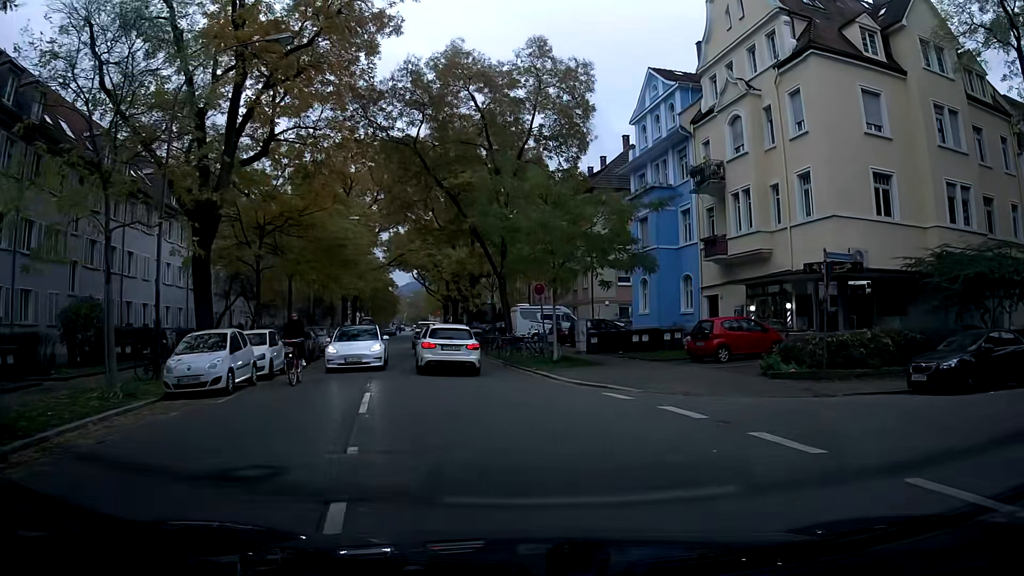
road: tertiary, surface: asphalt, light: Day
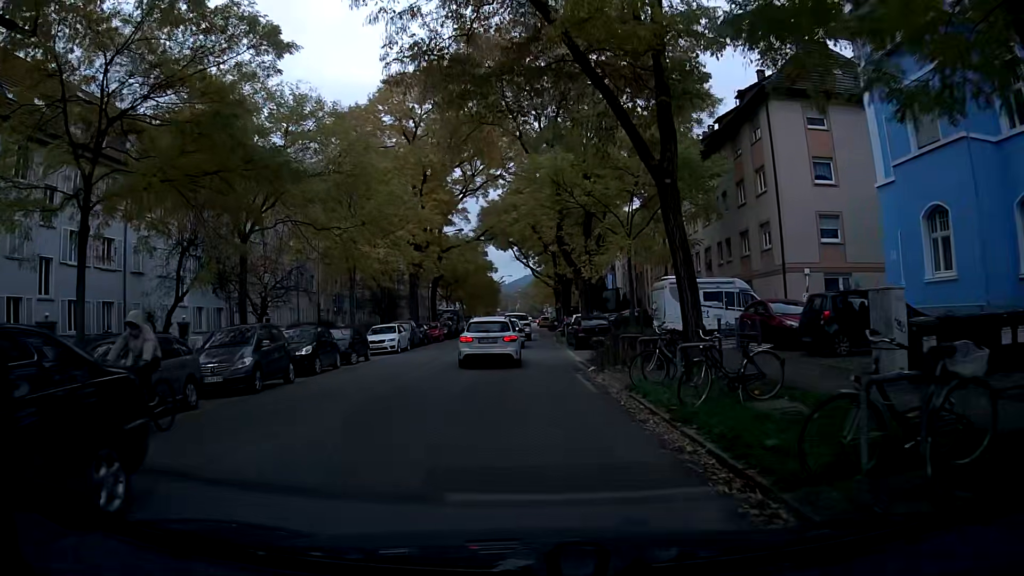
(-1.5, +20.6) m; -8°
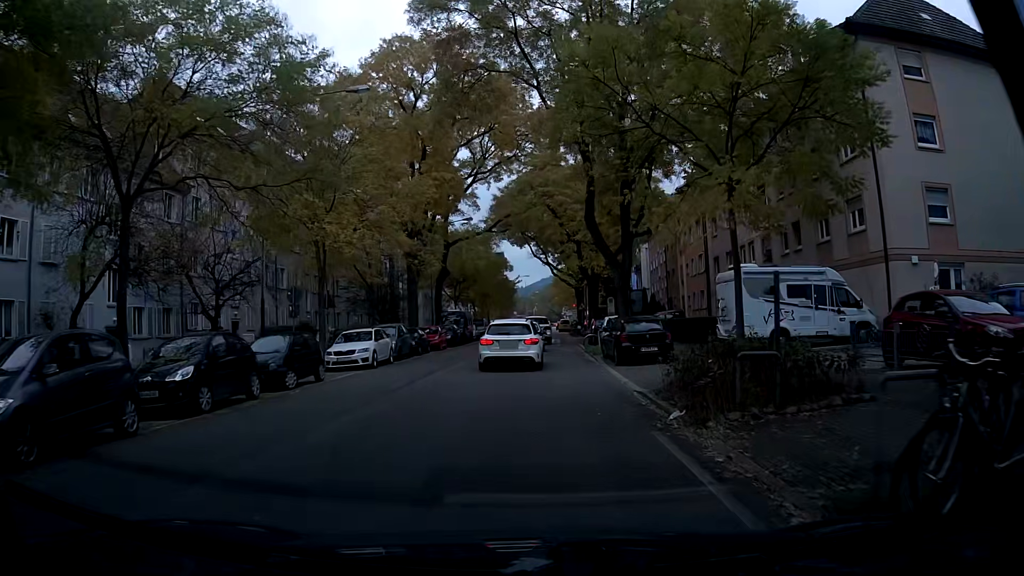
(-0.2, +8.4) m; -4°
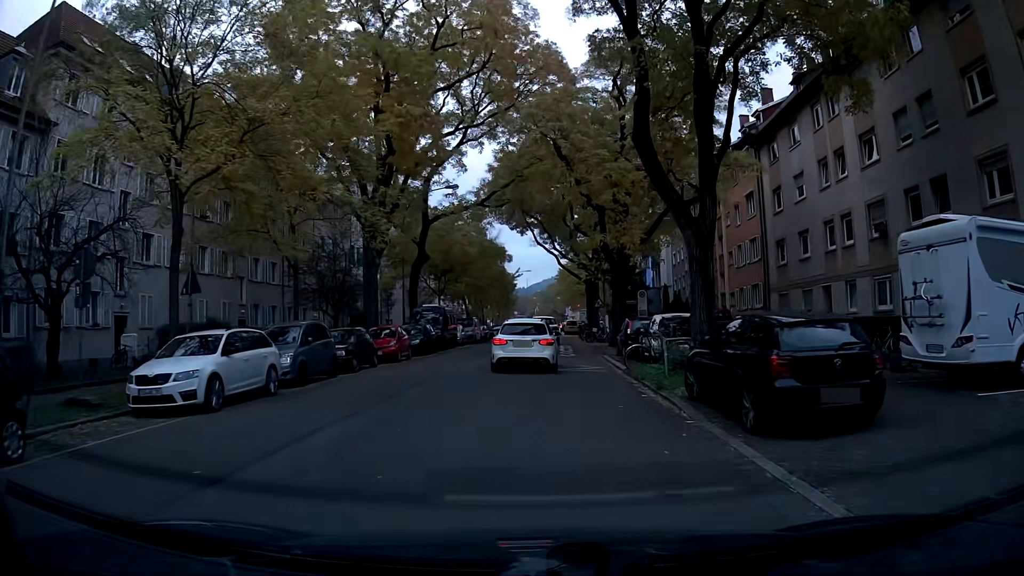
(+0.1, +12.7) m; +1°
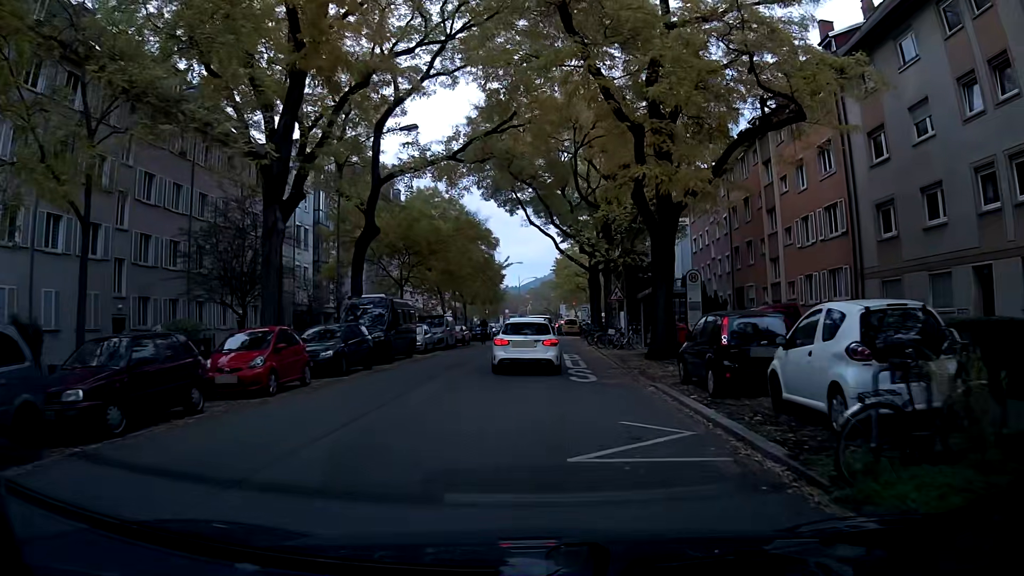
(0.0, +12.5) m; +1°
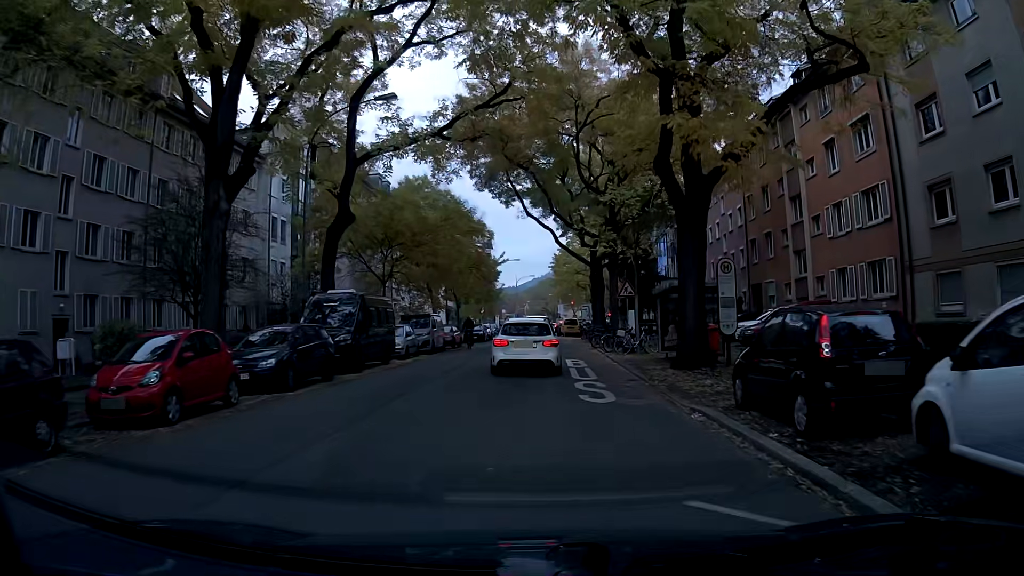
(0.0, +4.1) m; 0°
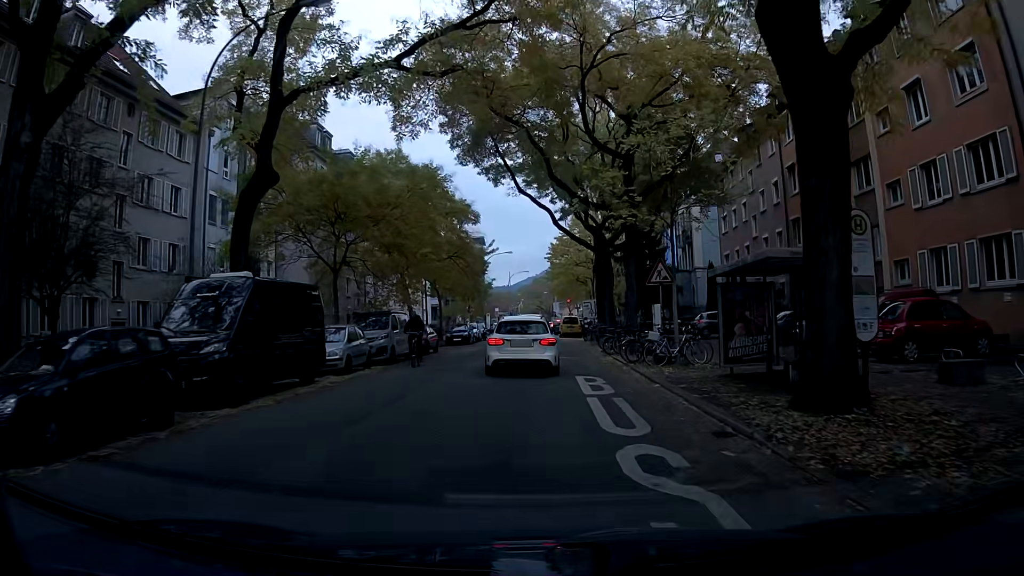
(0.0, +8.2) m; +1°
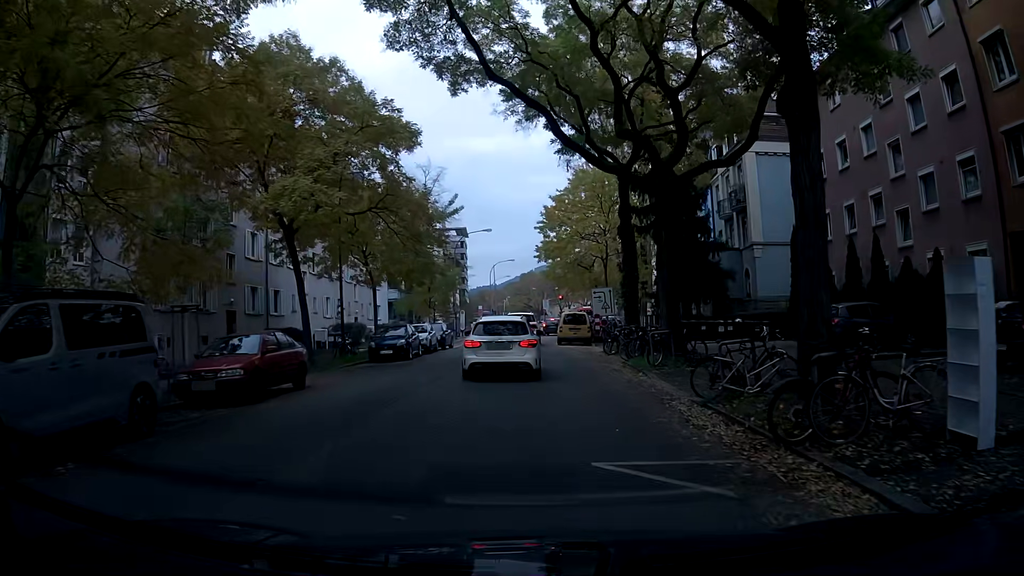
(+0.1, +18.7) m; 0°
